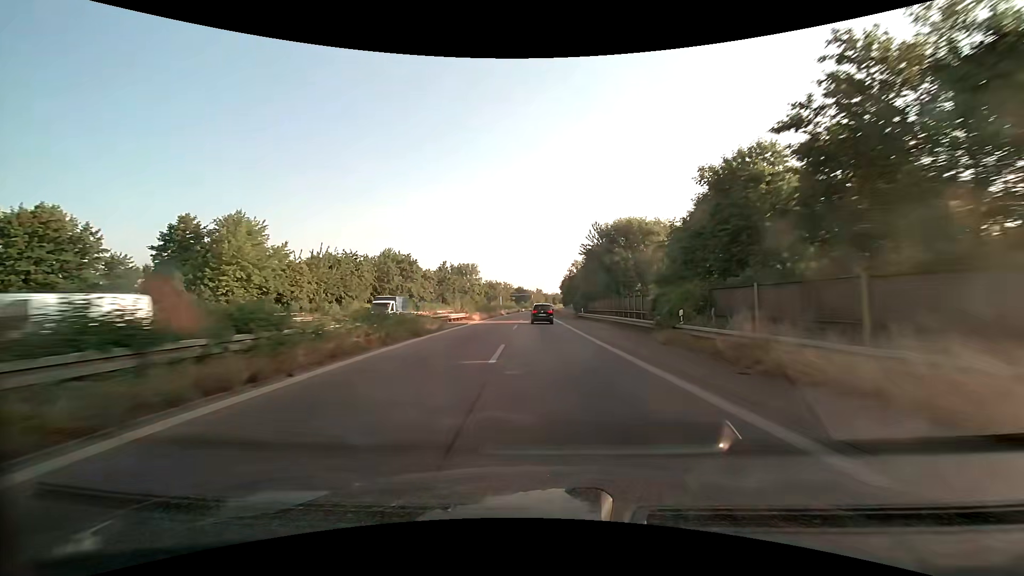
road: trunk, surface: asphalt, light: Day
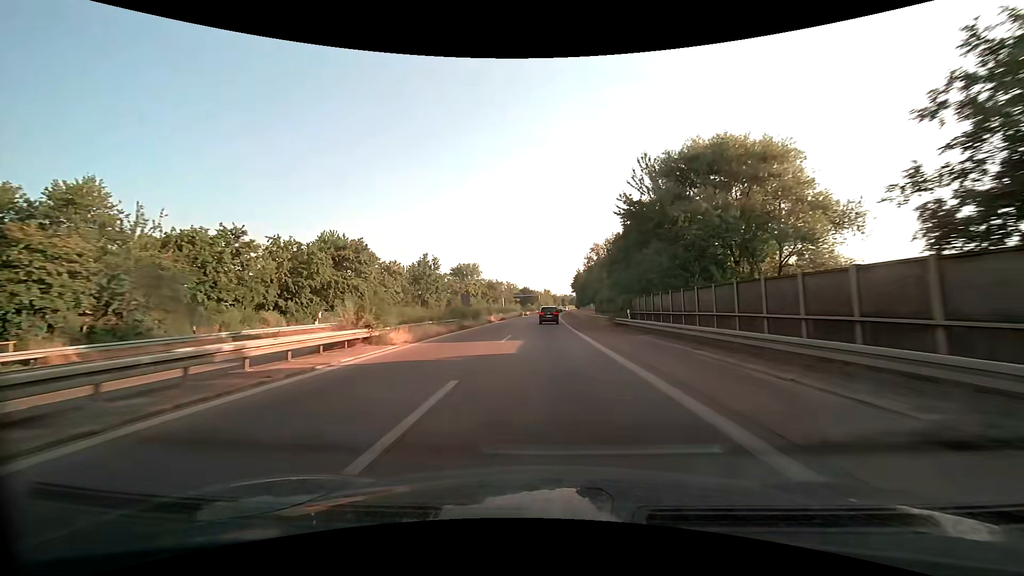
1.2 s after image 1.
(-0.2, +26.8) m; -1°
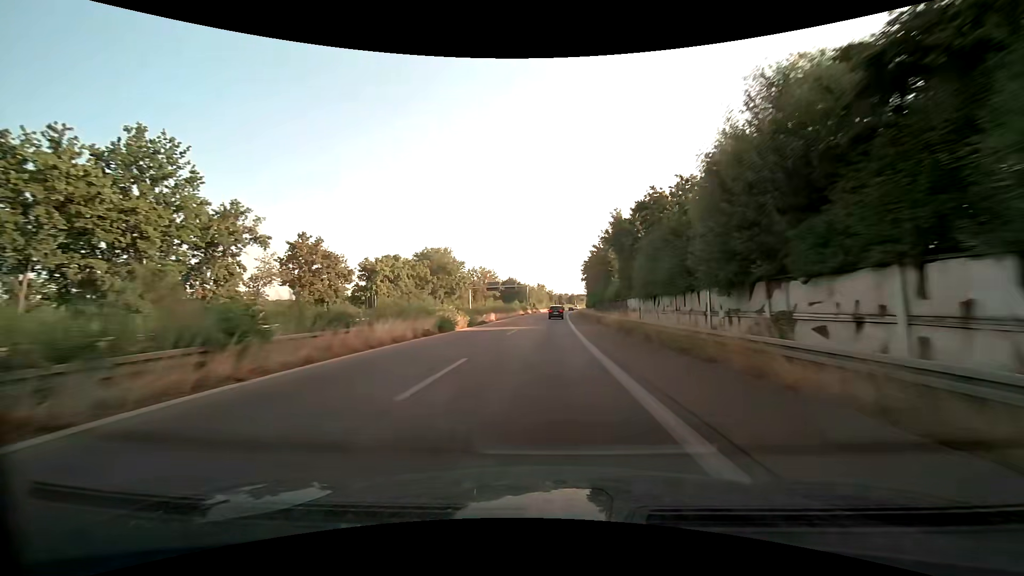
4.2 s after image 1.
(+0.6, +68.2) m; +1°
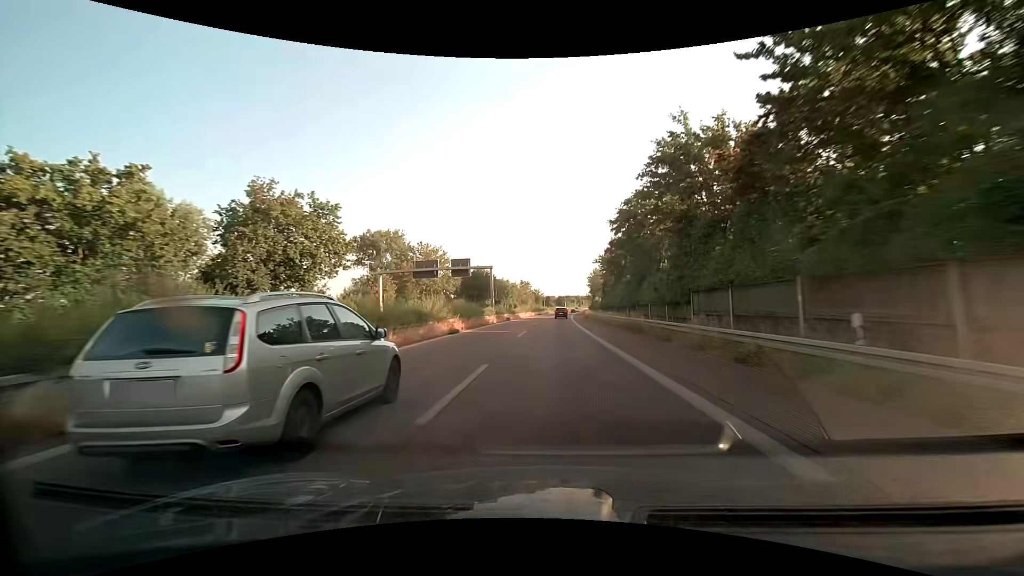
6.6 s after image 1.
(+0.4, +55.8) m; +2°
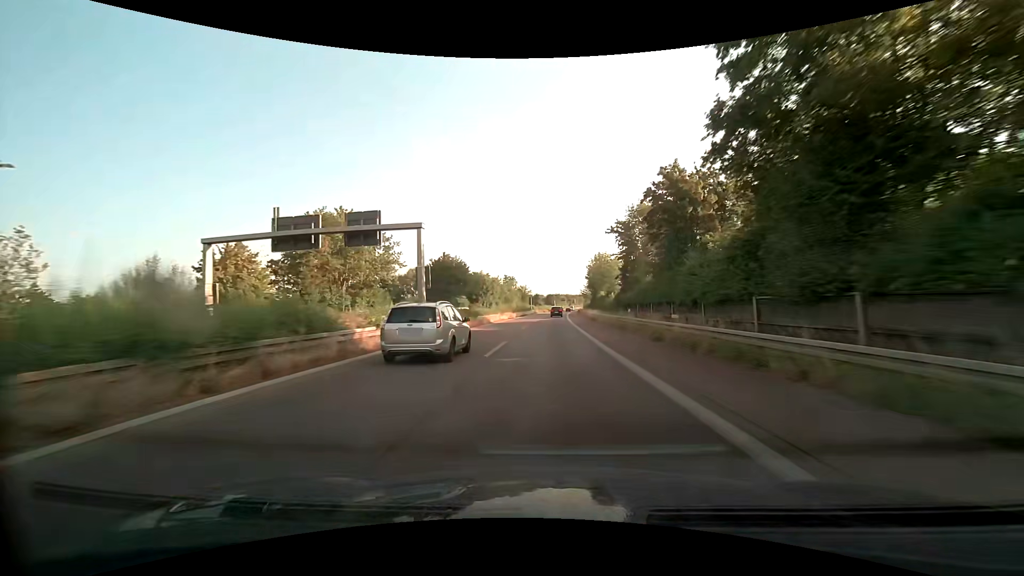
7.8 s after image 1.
(+0.4, +28.1) m; +1°
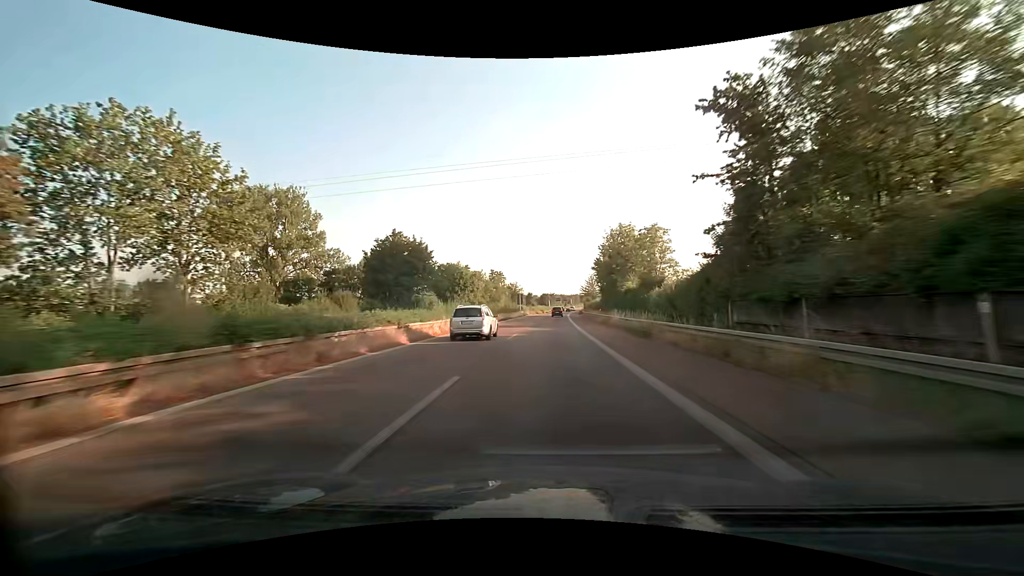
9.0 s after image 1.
(+0.1, +28.2) m; +1°
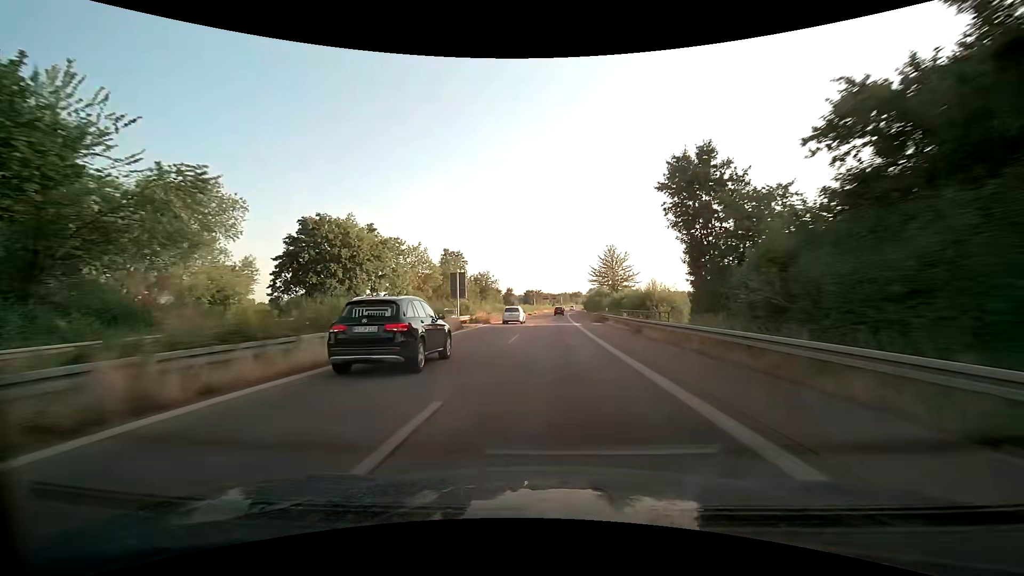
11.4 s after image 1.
(+0.7, +56.8) m; +2°
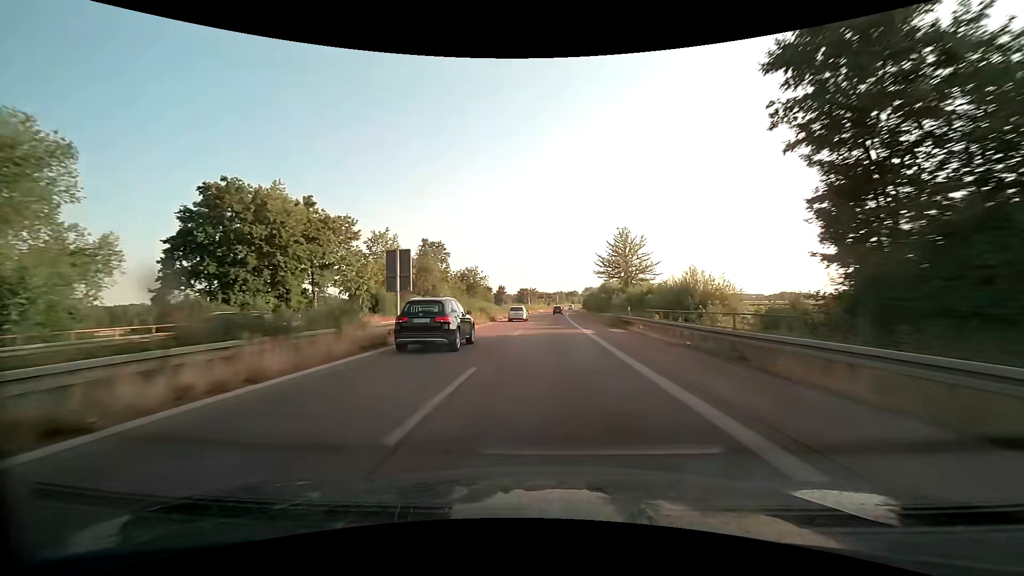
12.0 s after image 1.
(0.0, +14.3) m; 0°
(0, +10) (0, +20) (0, +30) (+1, +40) (+1, +50) (+1, +60) (+2, +70) (+2, +80) (+2, +90) (+3, +100) m
